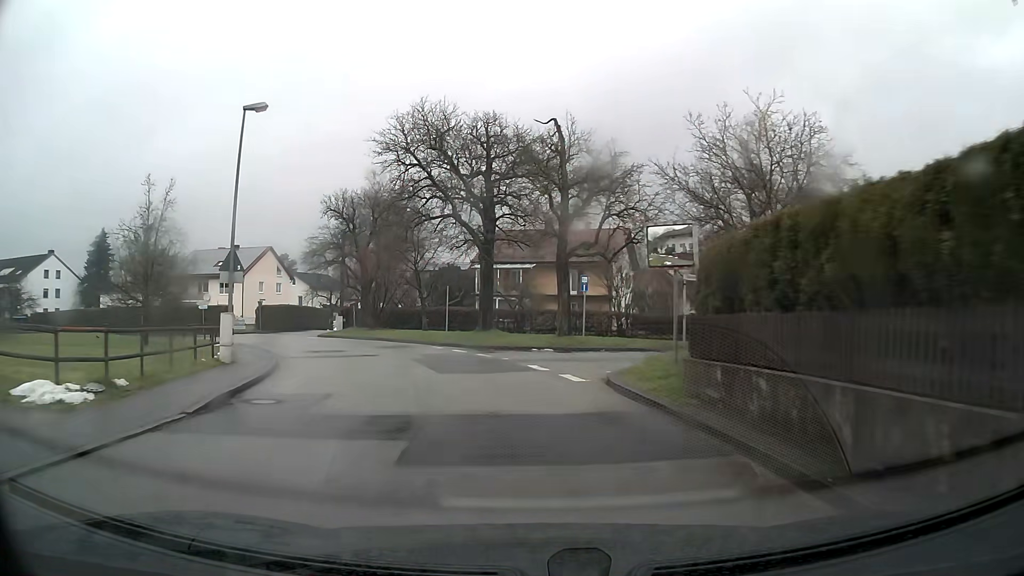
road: unclassified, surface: asphalt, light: Day
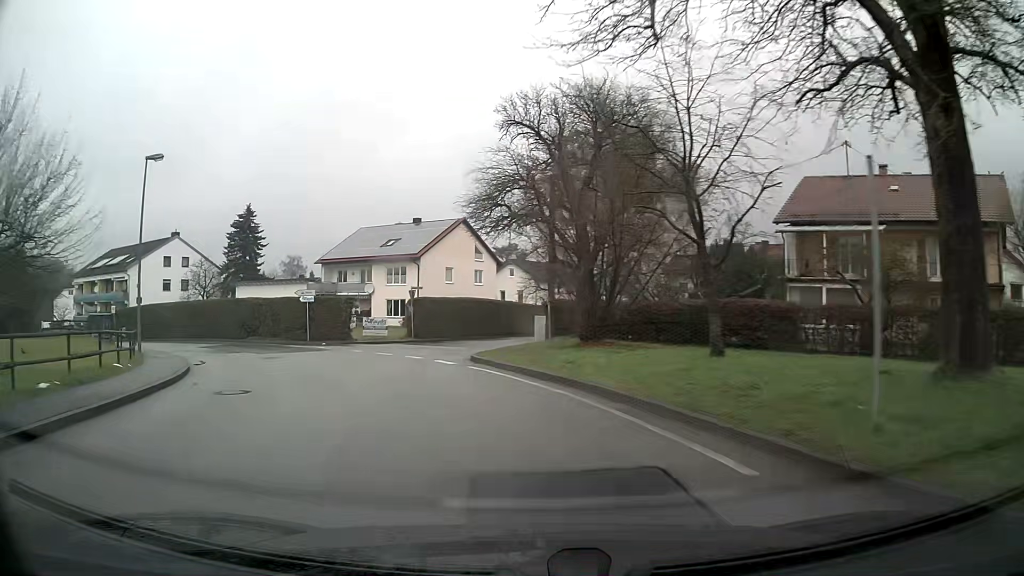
(-4.8, +25.5) m; -23°
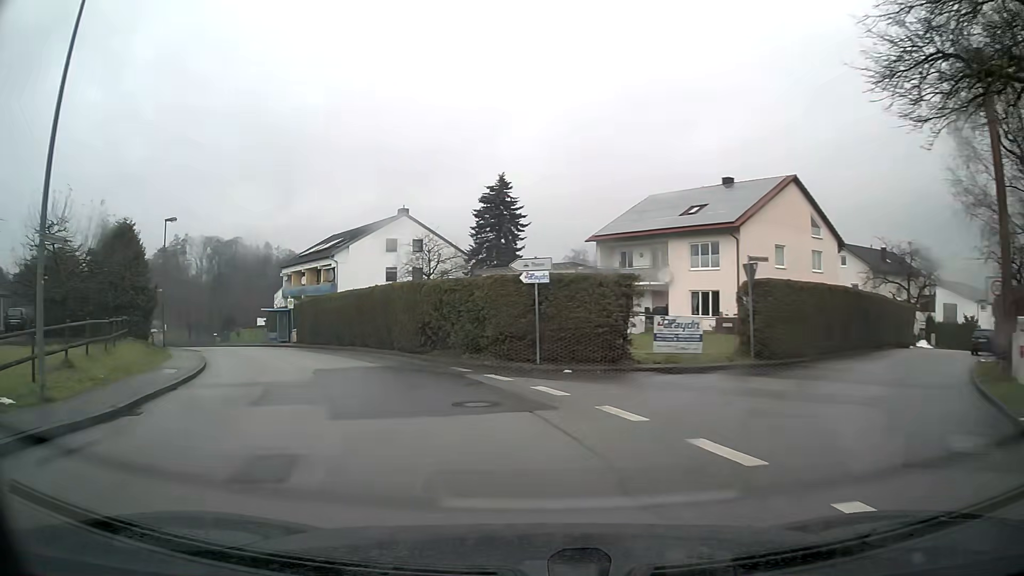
(-4.0, +18.4) m; -25°
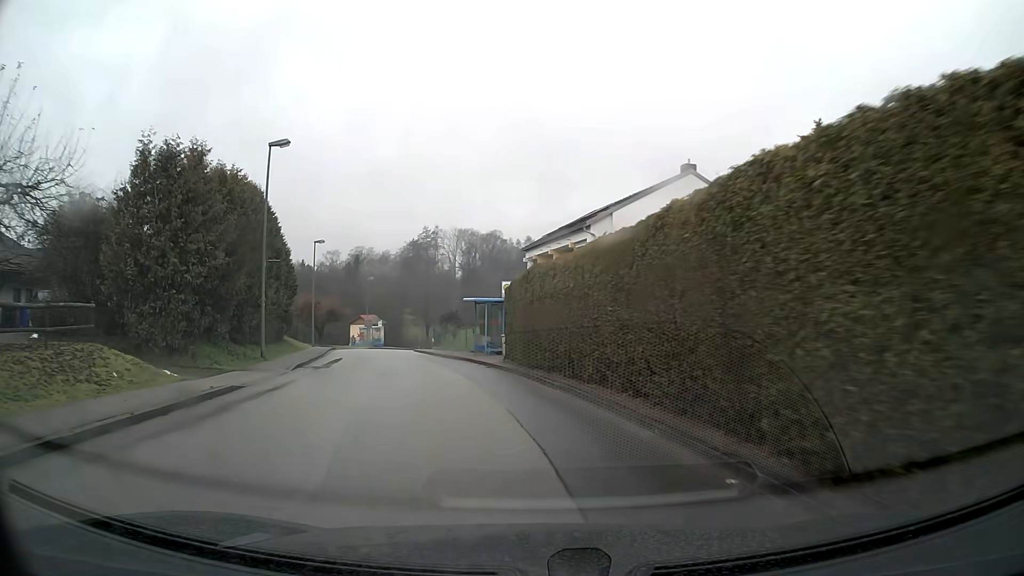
(-3.9, +18.9) m; -21°
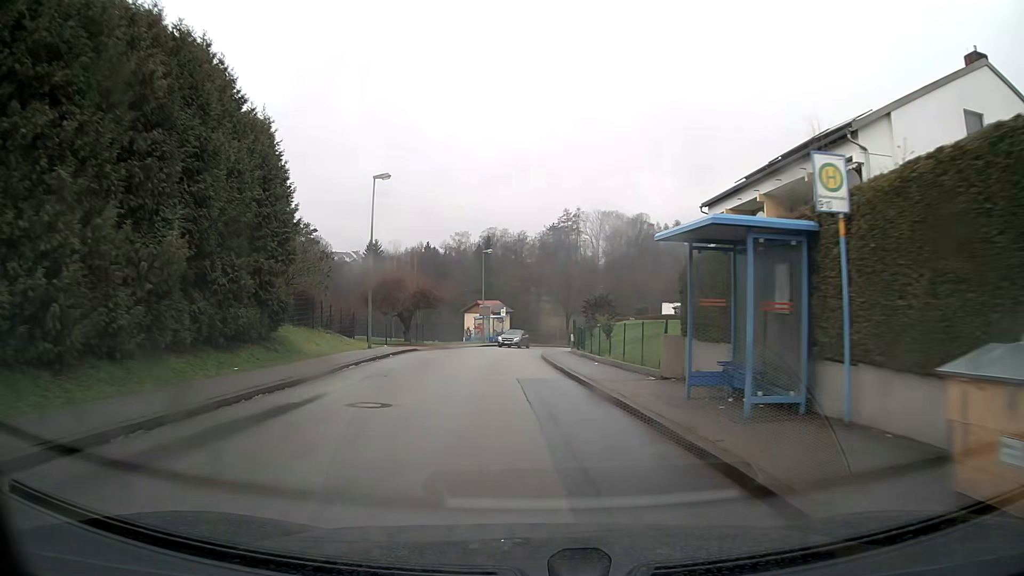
(-2.2, +20.4) m; -11°
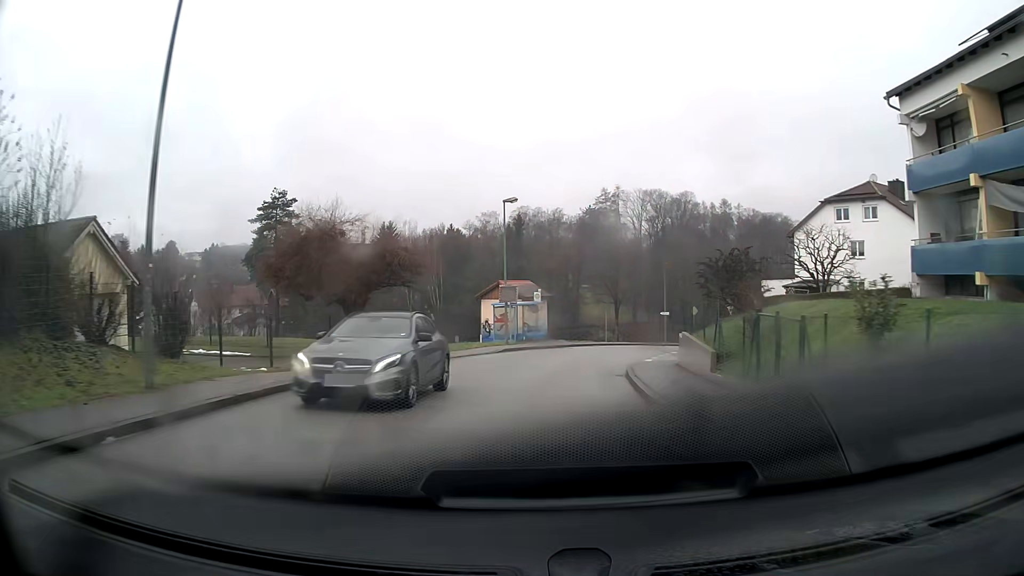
(-0.4, +21.0) m; -1°
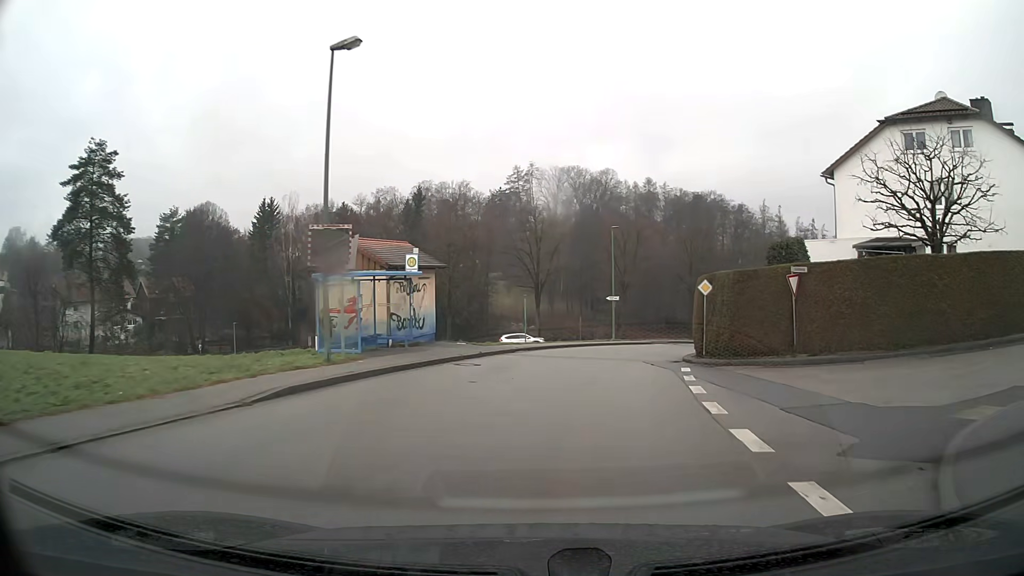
(+1.4, +20.5) m; +9°
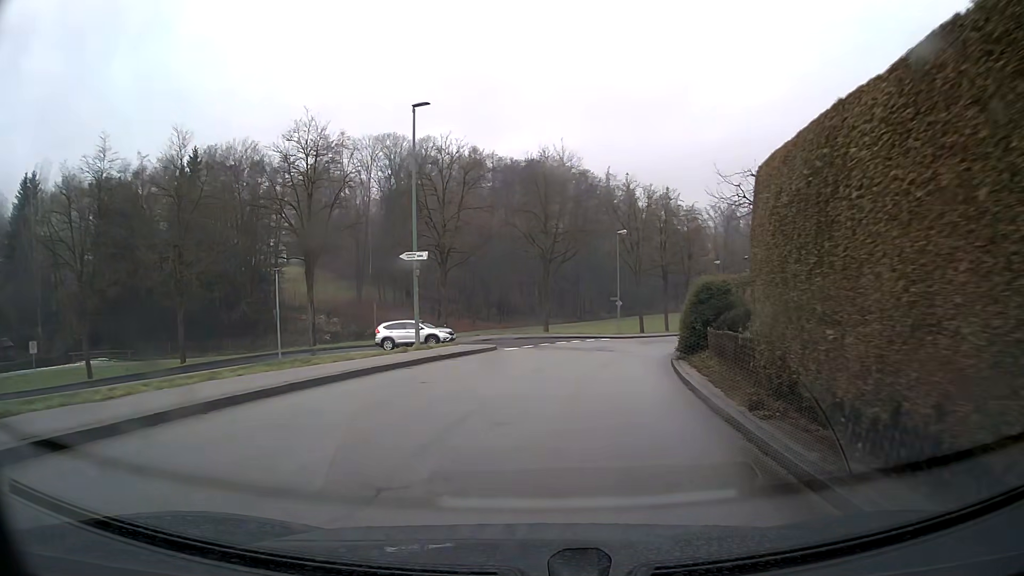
(+3.2, +25.4) m; +15°
